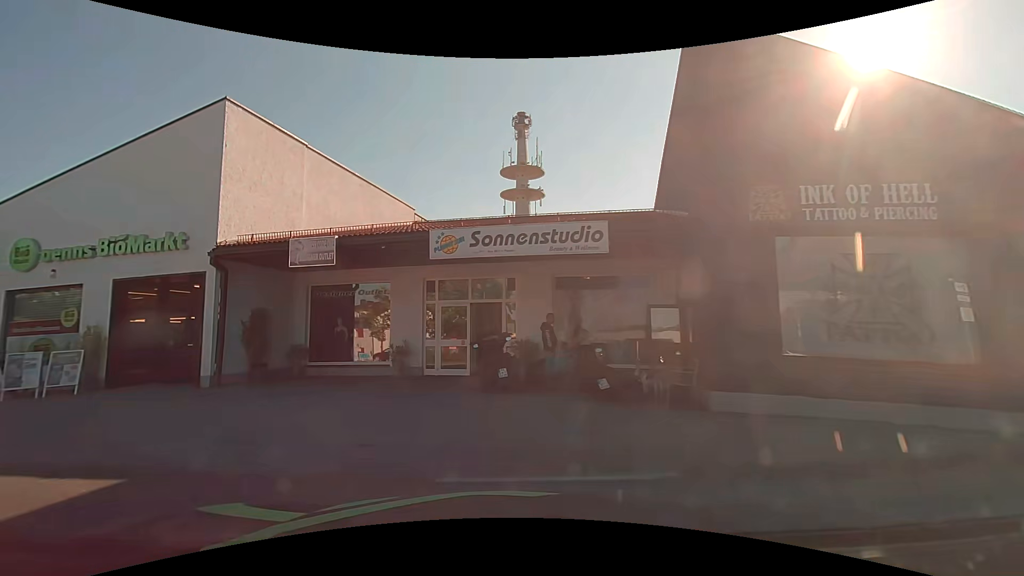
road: service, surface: asphalt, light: Day
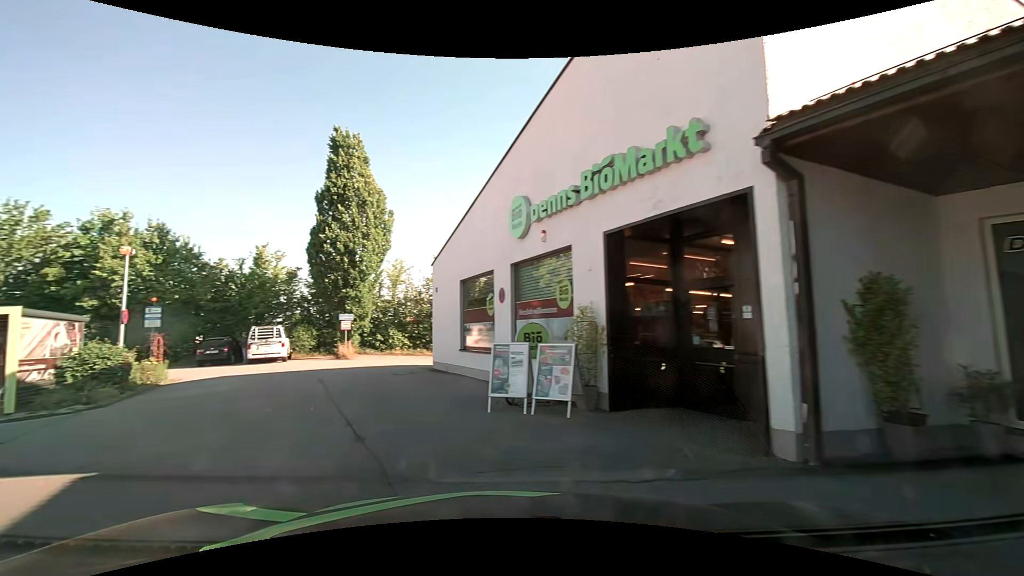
(-3.8, +8.5) m; -54°
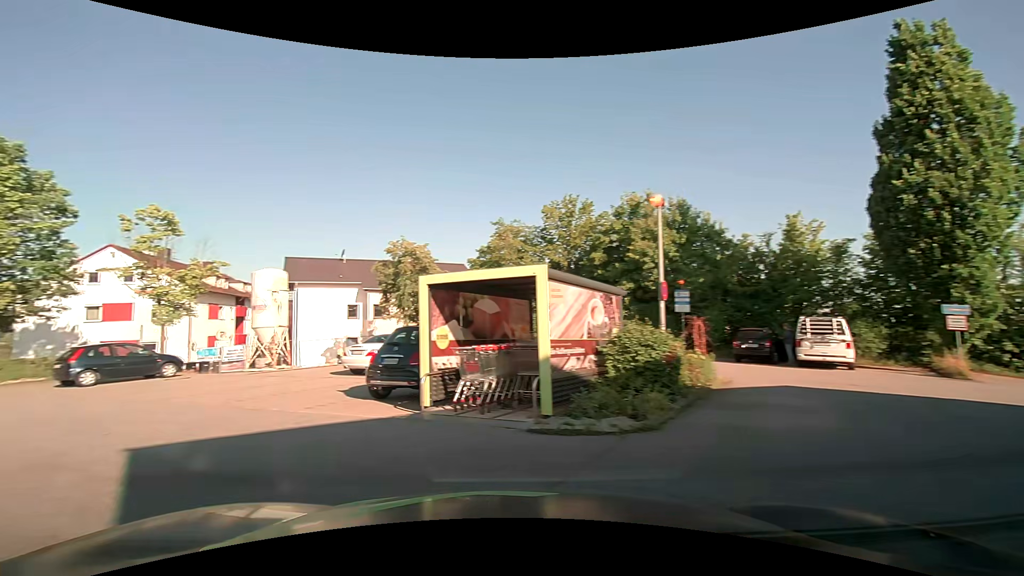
(-3.1, +6.7) m; -52°
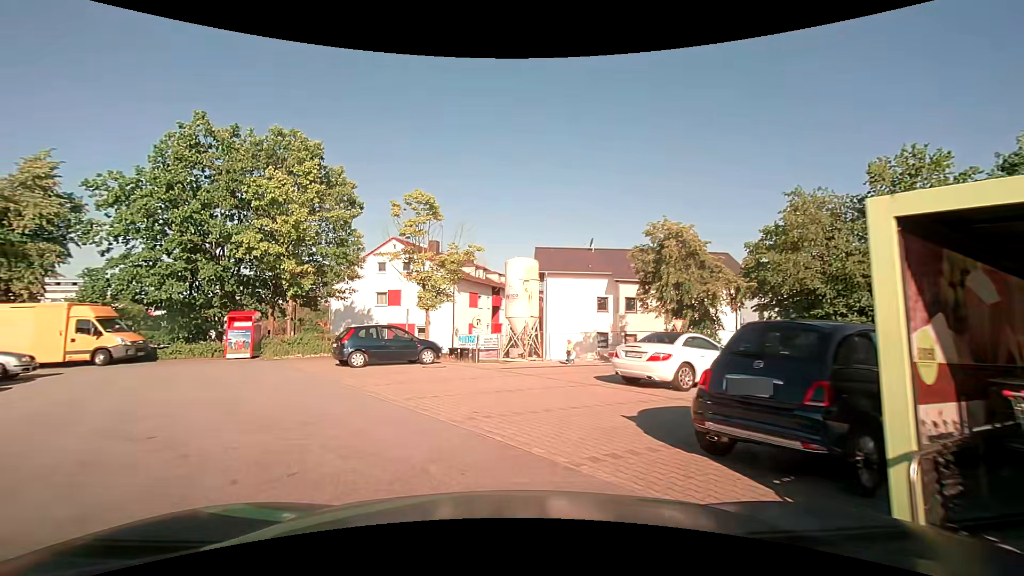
(-1.4, +4.7) m; -24°
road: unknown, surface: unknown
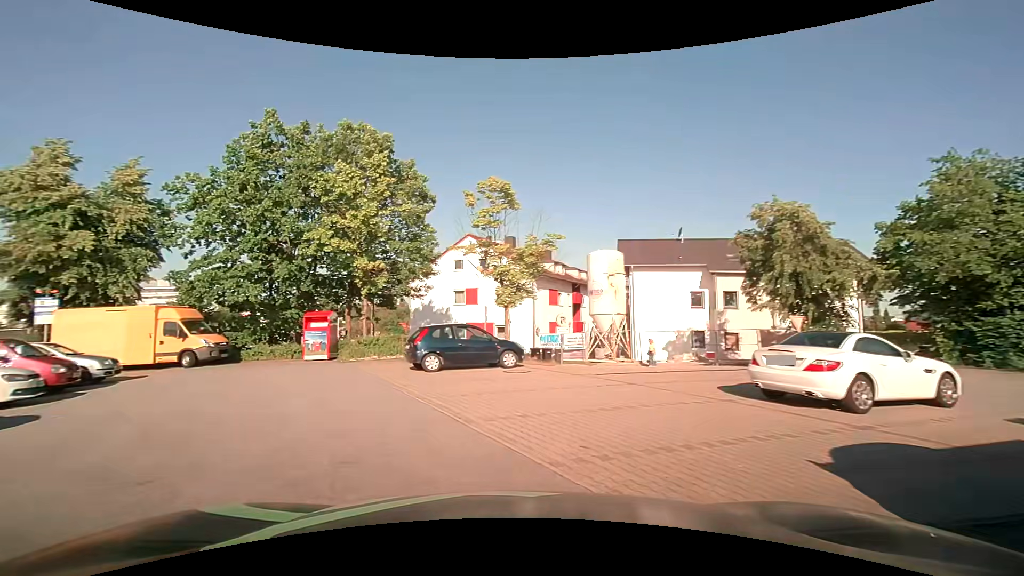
(-0.2, +2.4) m; -11°
